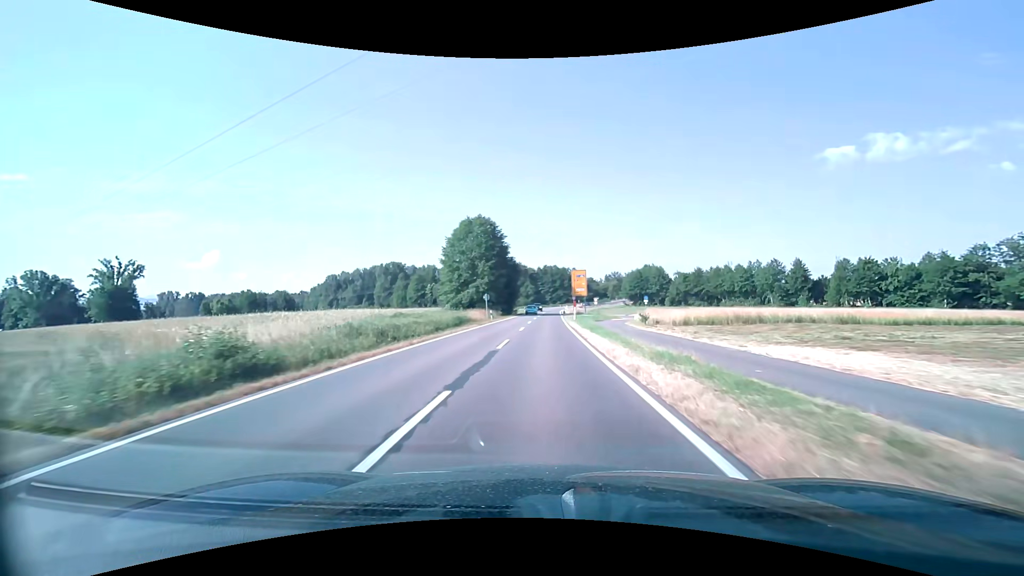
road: secondary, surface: asphalt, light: Day
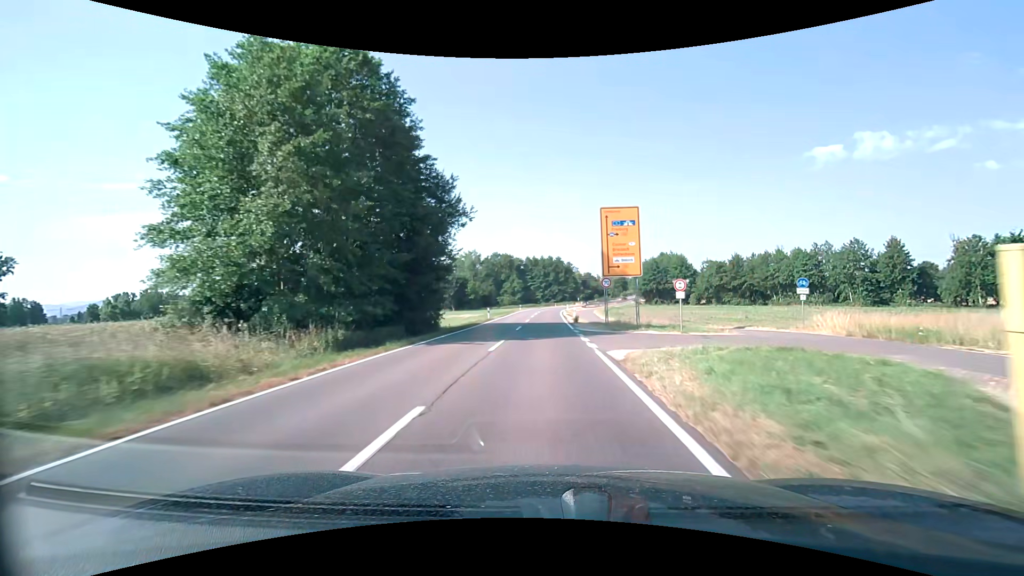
(+0.3, +50.0) m; +1°
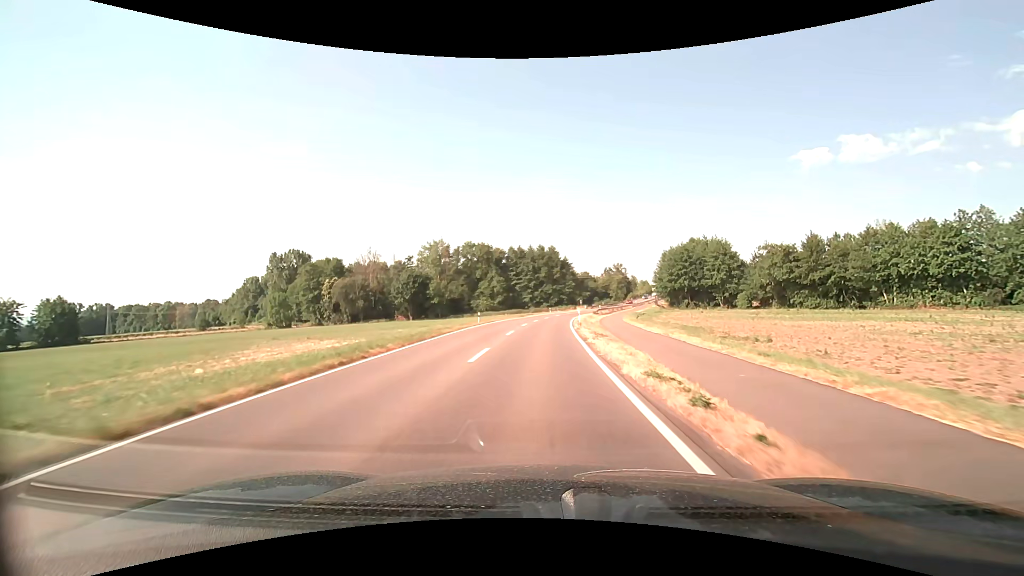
(+0.5, +50.1) m; +1°
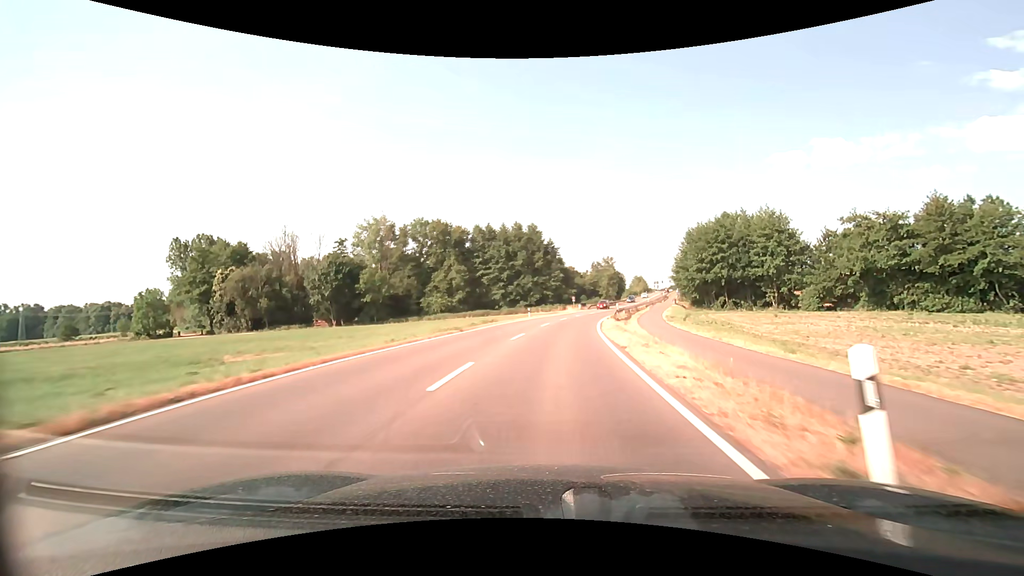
(+0.5, +40.1) m; +2°
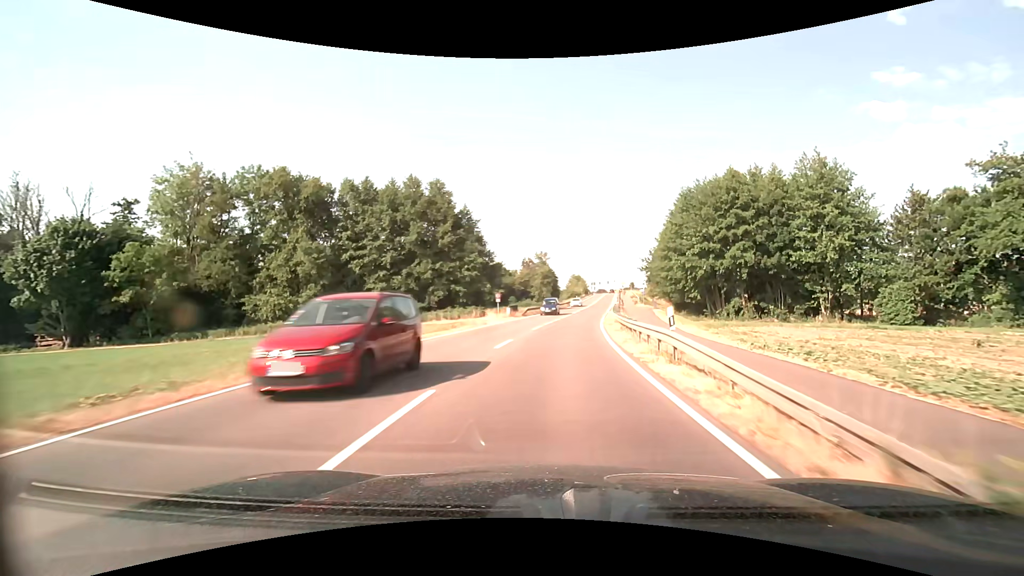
(+2.7, +40.0) m; +9°
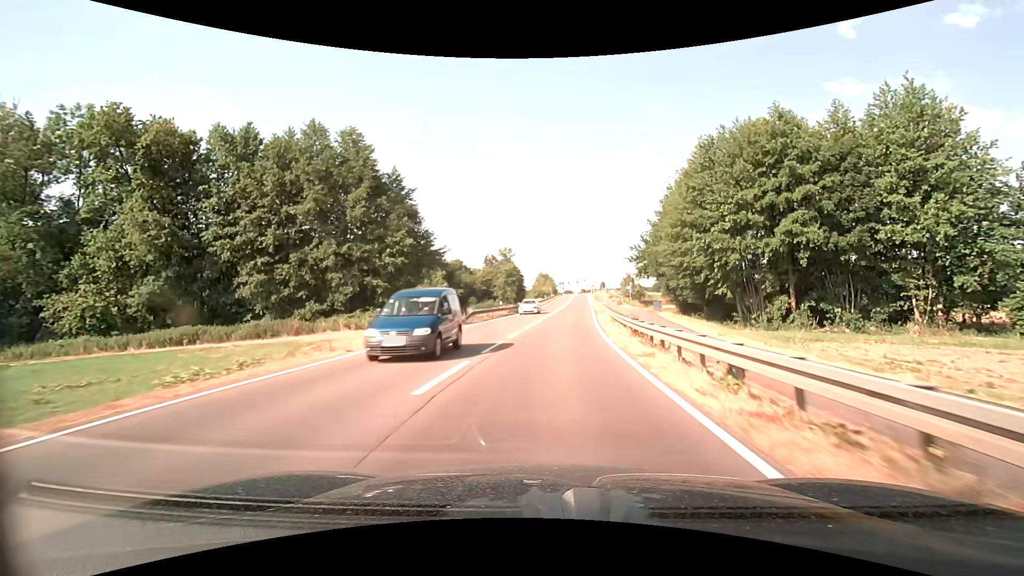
(+0.7, +20.0) m; +4°
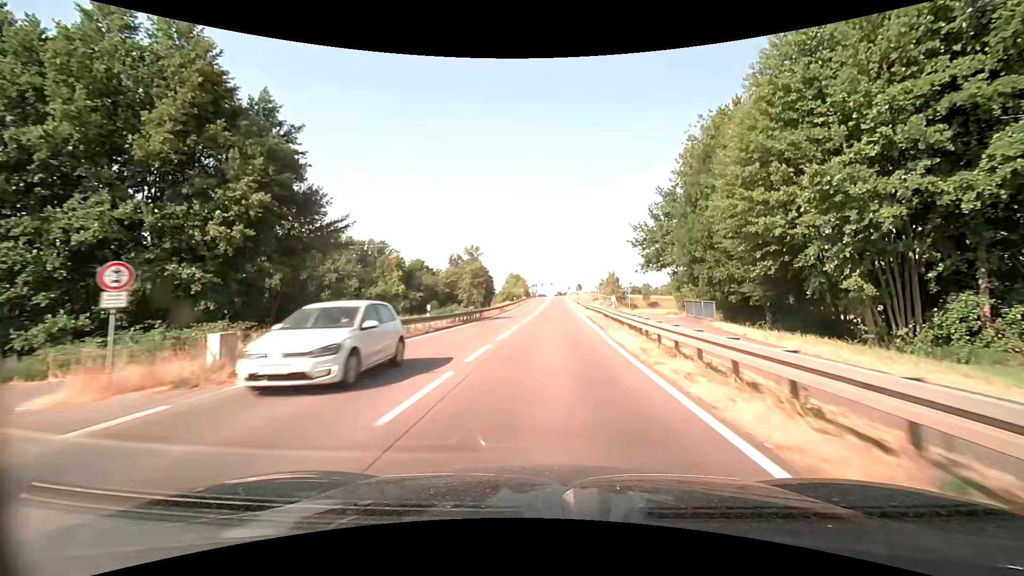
(+0.6, +20.0) m; +3°
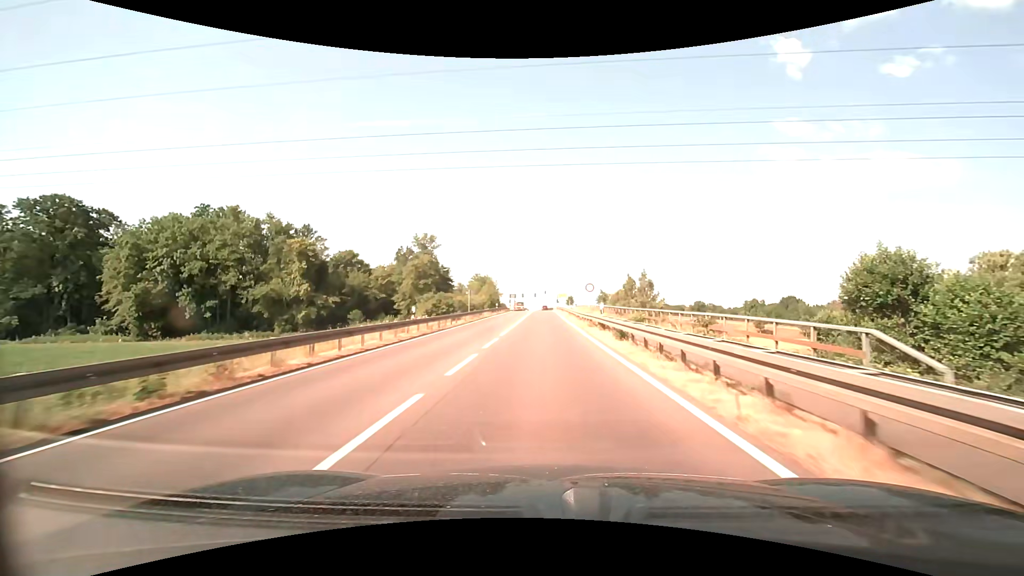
(+1.1, +49.8) m; +2°
(0, +10) (0, +20) (0, +30) (0, +40) (0, +50) (0, +60) (0, +70) (0, +80) (0, +90) (0, +100) m
